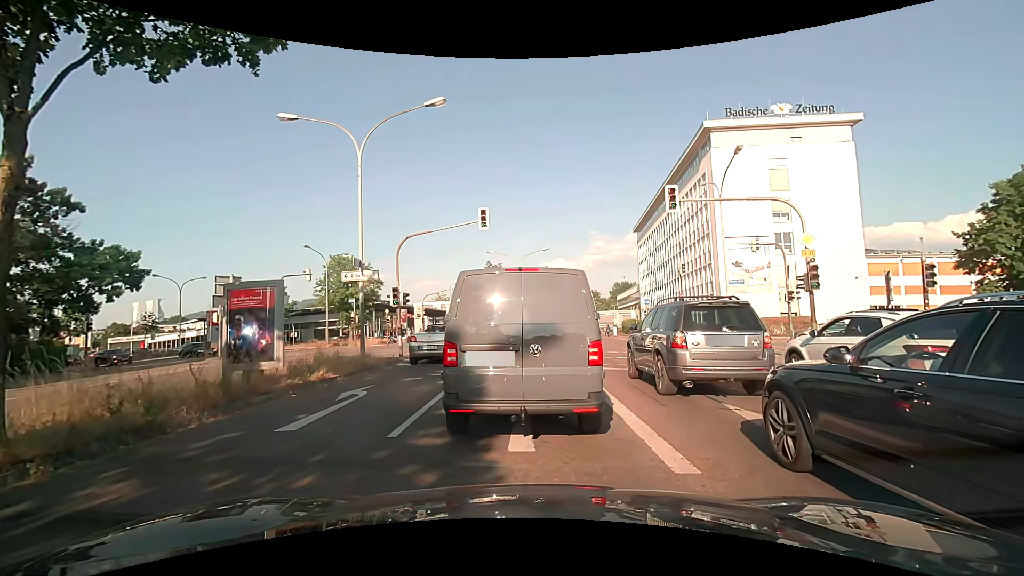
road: primary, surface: asphalt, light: Day
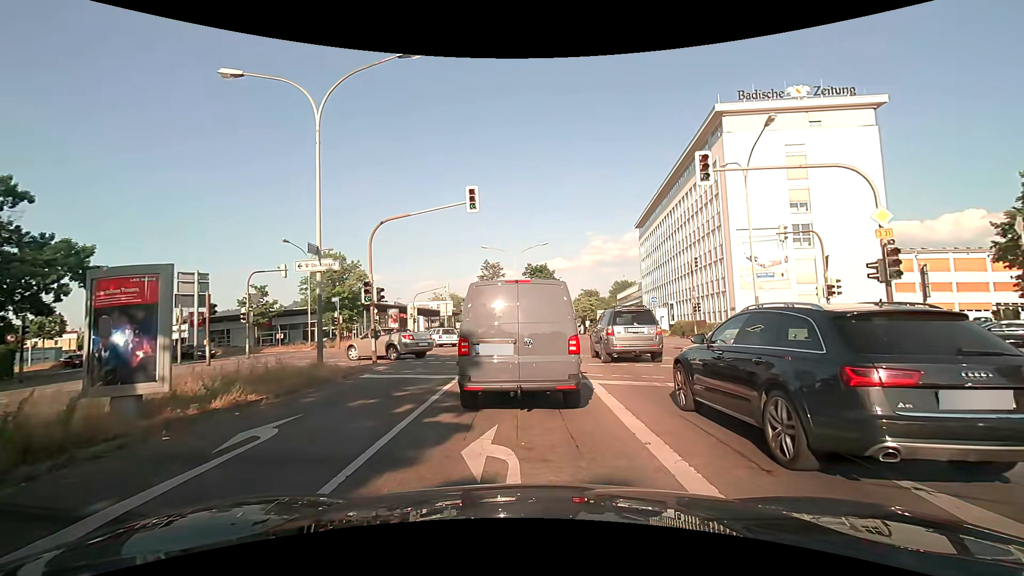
(0.0, +3.7) m; -1°
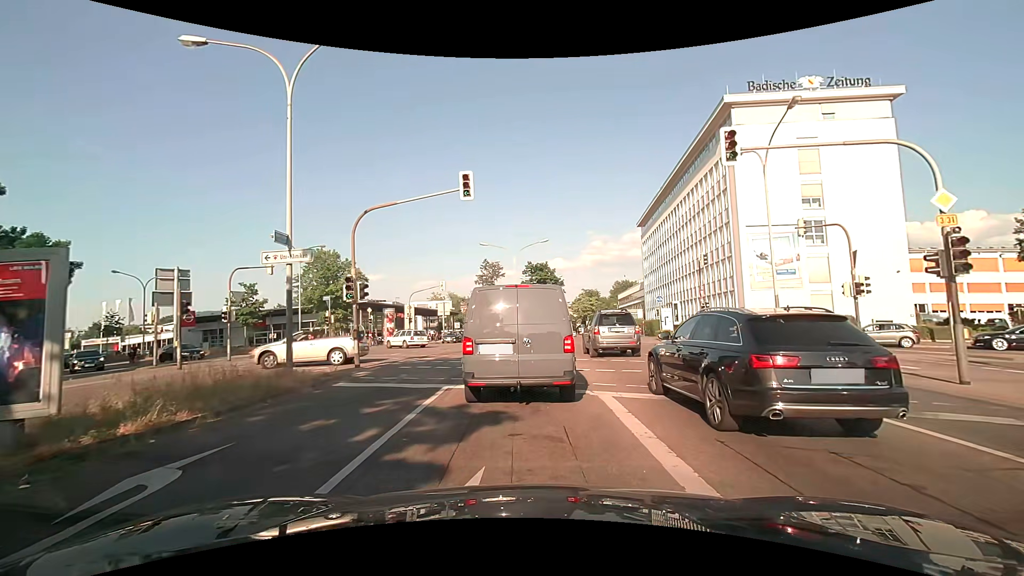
(0.0, +2.0) m; +1°
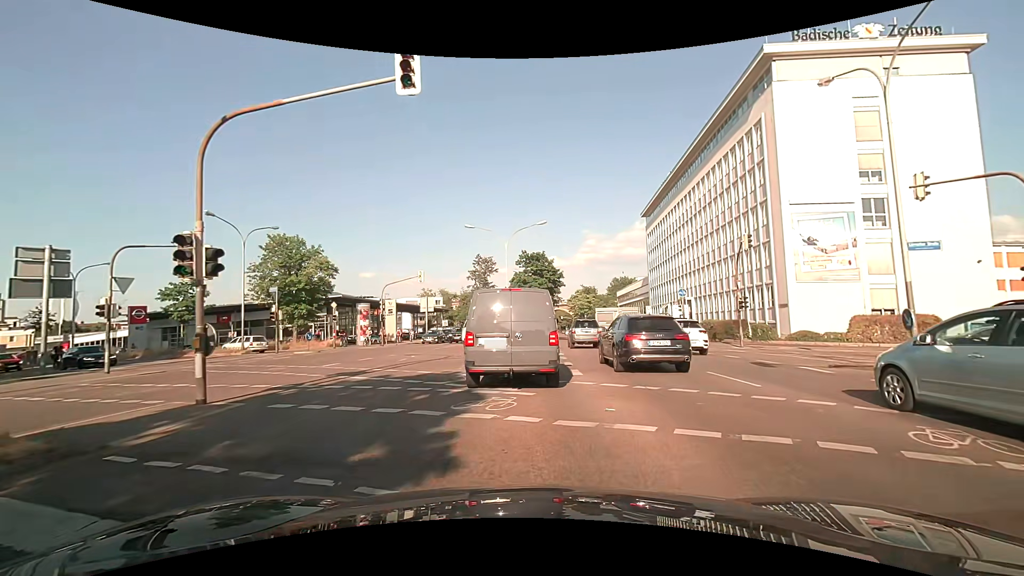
(-0.1, +8.0) m; -1°
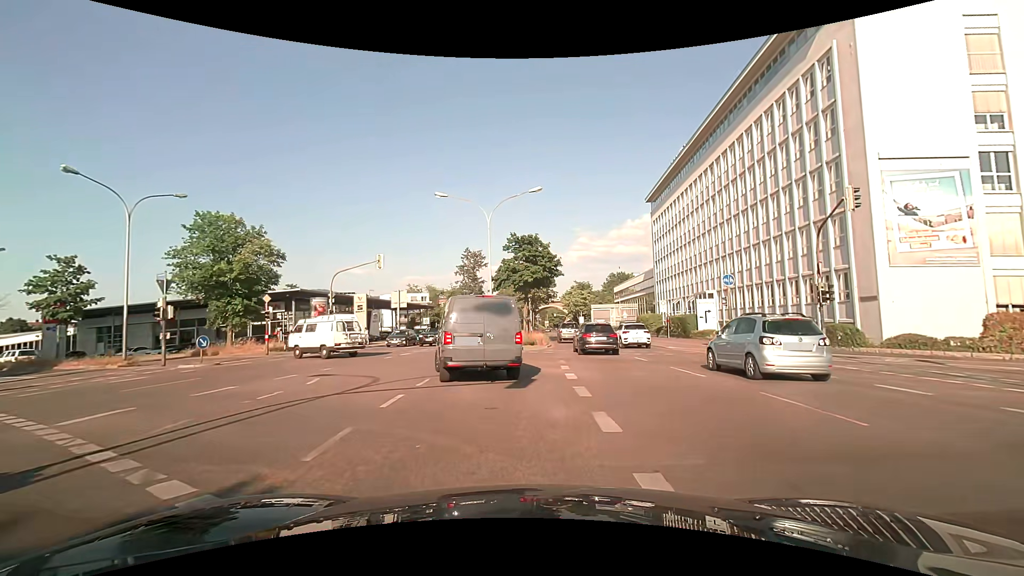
(+0.2, +9.7) m; +1°
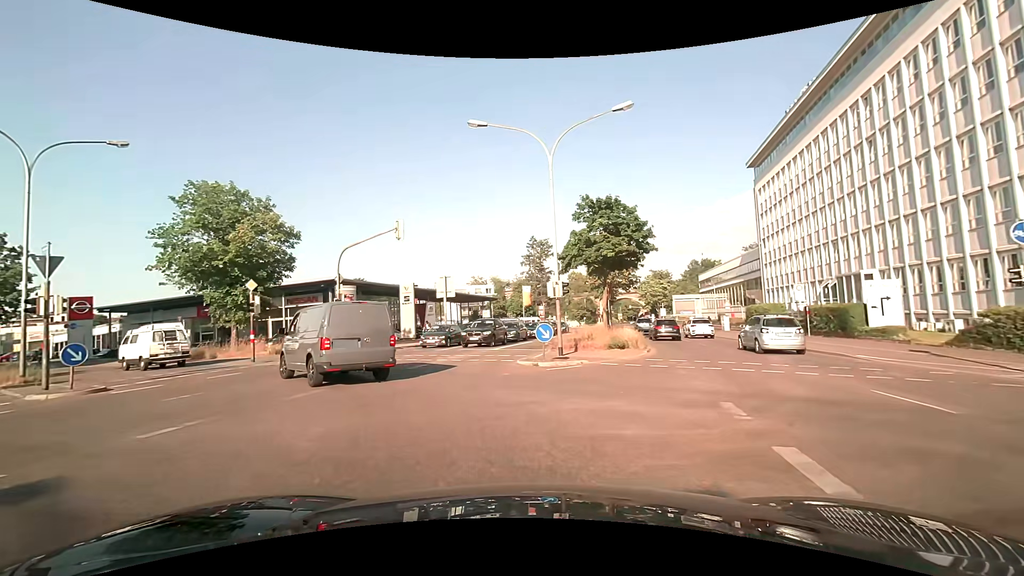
(-0.4, +10.9) m; -7°
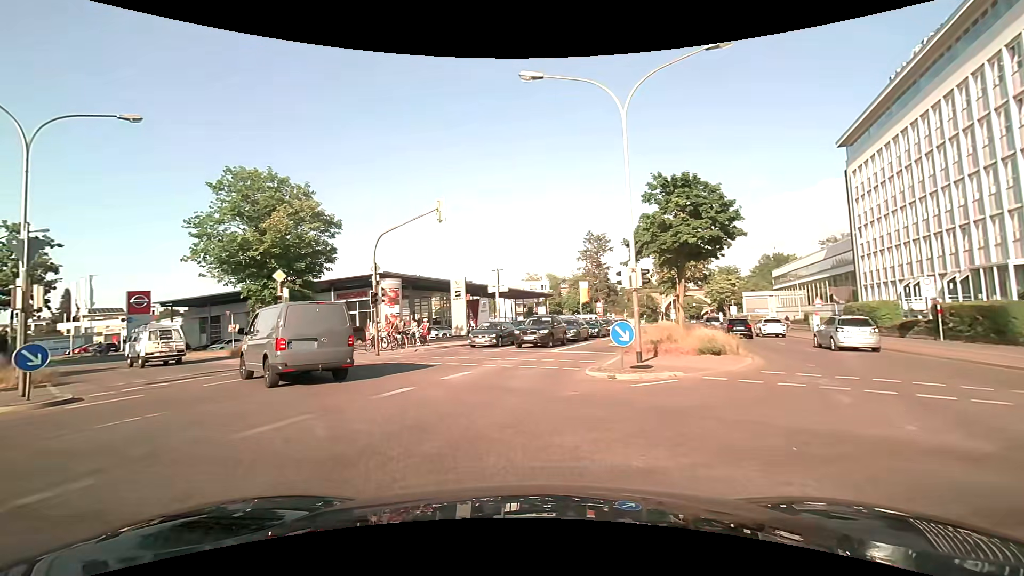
(-0.2, +3.9) m; -6°
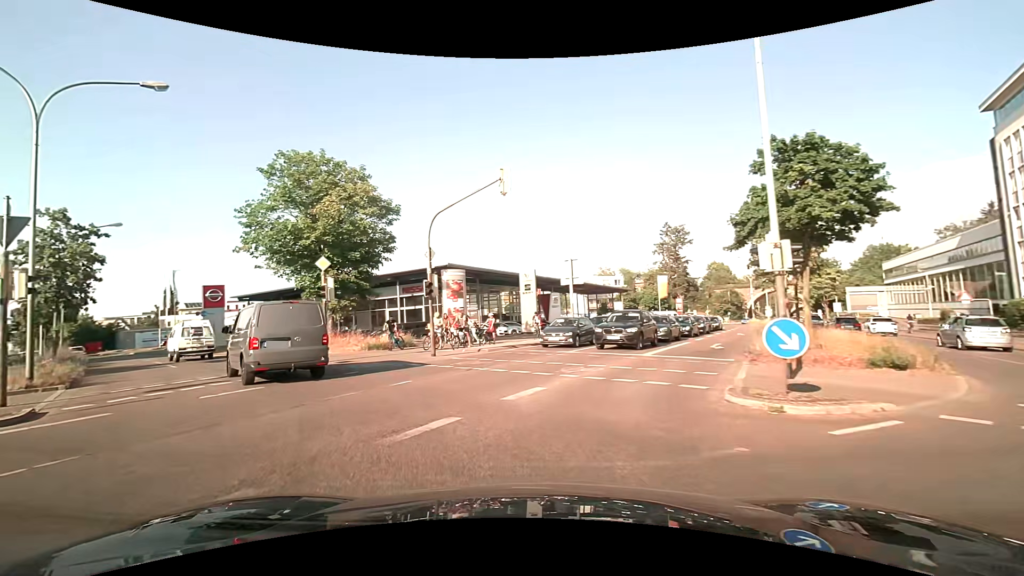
(-0.2, +4.0) m; -8°
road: secondary
(-2, +10) (-8, +18) (-15, +25) (-22, +32) (-29, +40) (-36, +46) (-44, +53) (-51, +59) (-59, +66) (-67, +72) m
